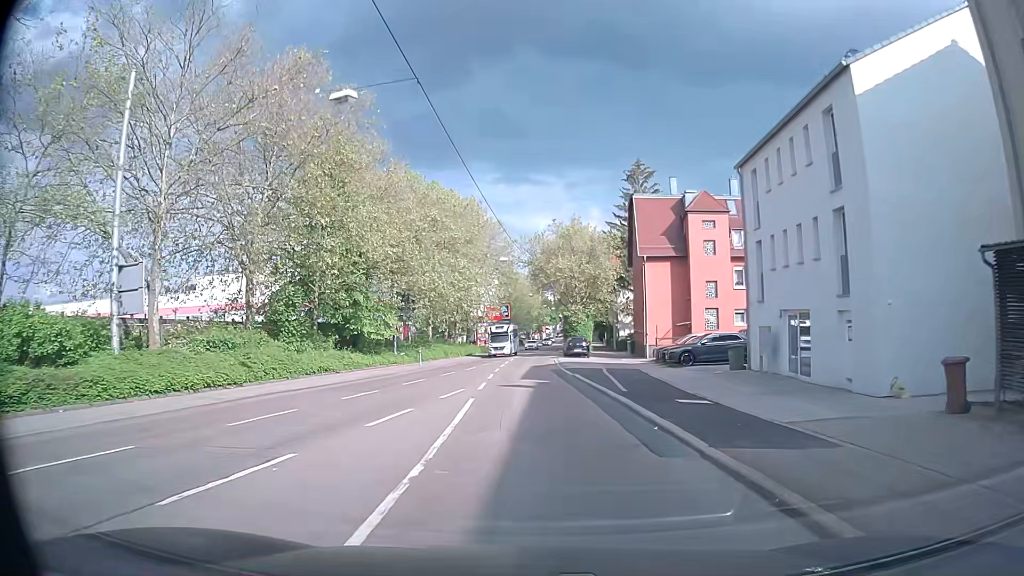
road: secondary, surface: asphalt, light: Day
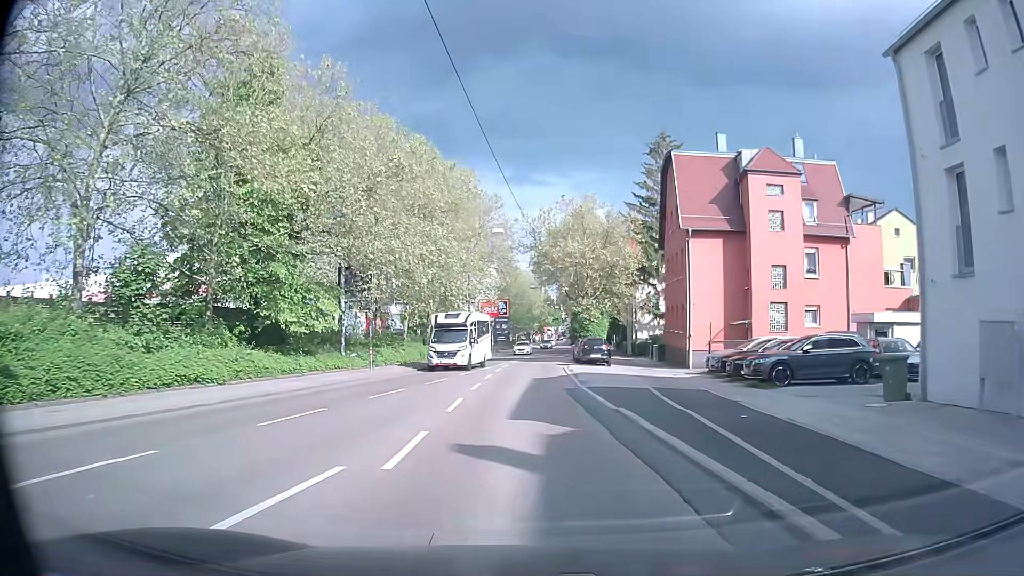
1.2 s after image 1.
(0.0, +12.9) m; 0°
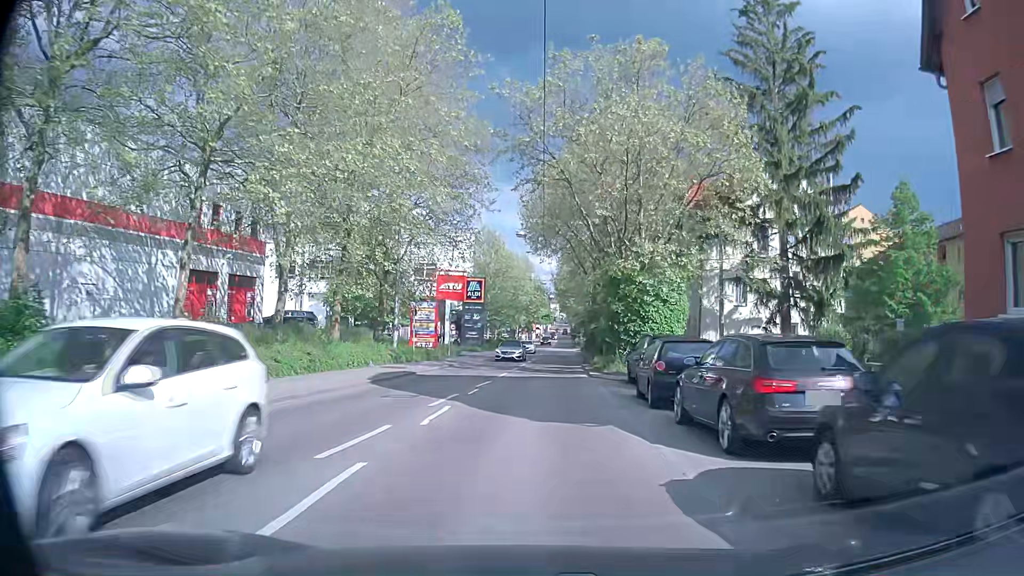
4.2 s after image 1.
(+0.3, +33.1) m; +2°
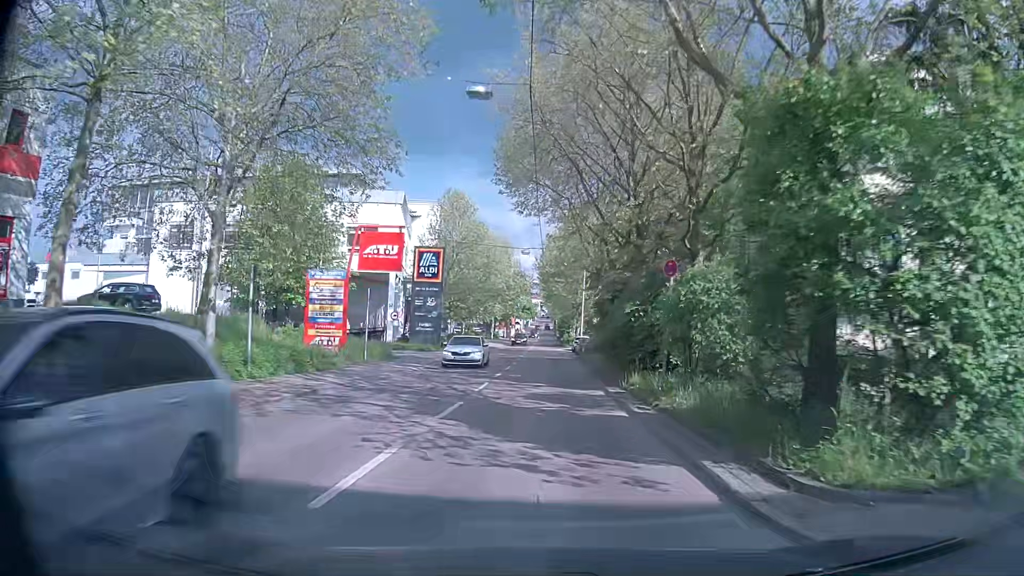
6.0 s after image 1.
(0.0, +19.8) m; 0°
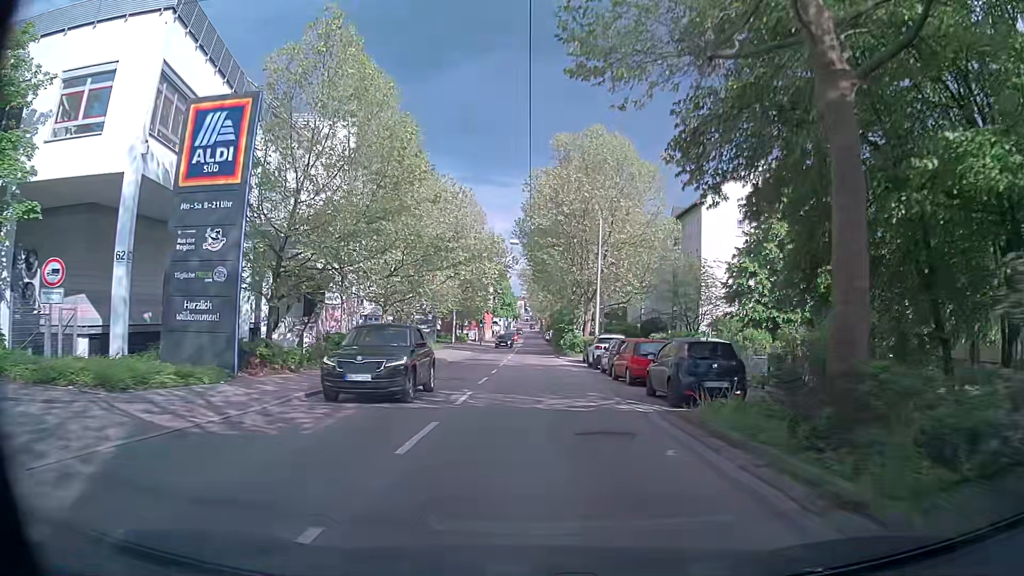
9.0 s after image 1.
(+1.2, +33.3) m; +2°
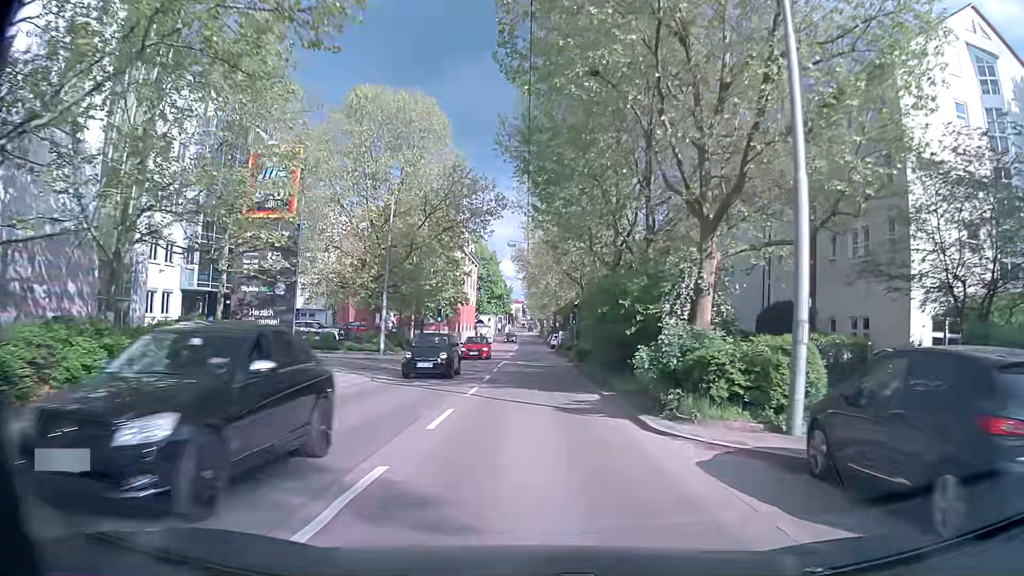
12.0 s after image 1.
(+0.2, +33.4) m; 0°
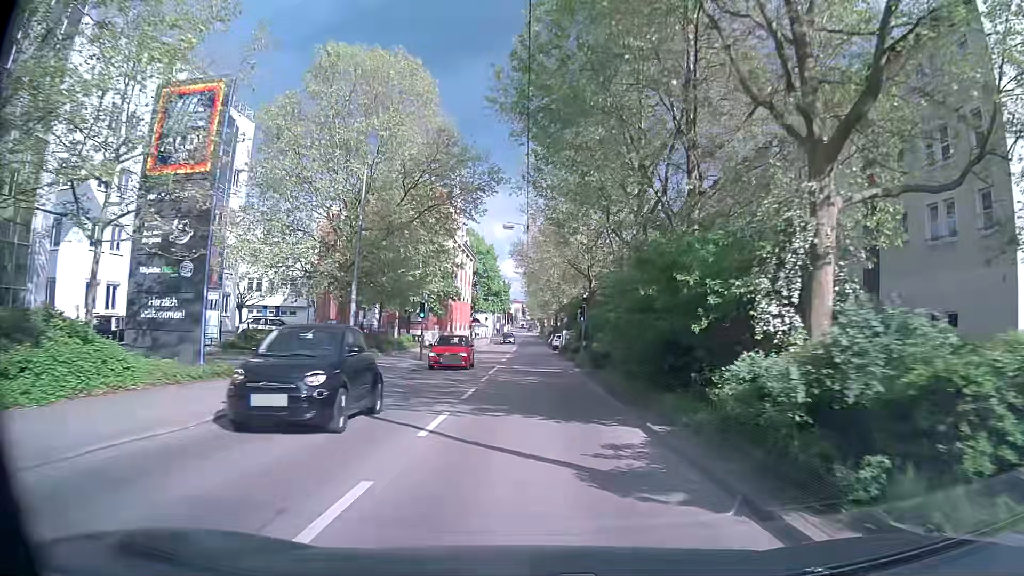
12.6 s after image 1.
(0.0, +6.7) m; 0°
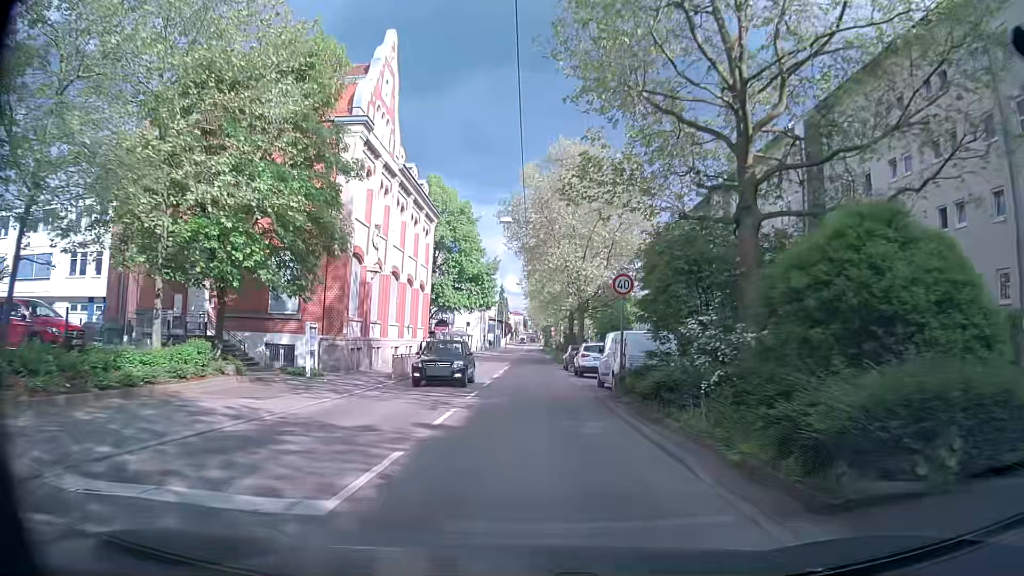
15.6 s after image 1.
(+0.4, +33.3) m; 0°
(0, +10) (0, +20) (0, +30) (0, +40) (0, +50) (0, +60) (+1, +70) (+1, +80) (+1, +90) (+1, +100) m
